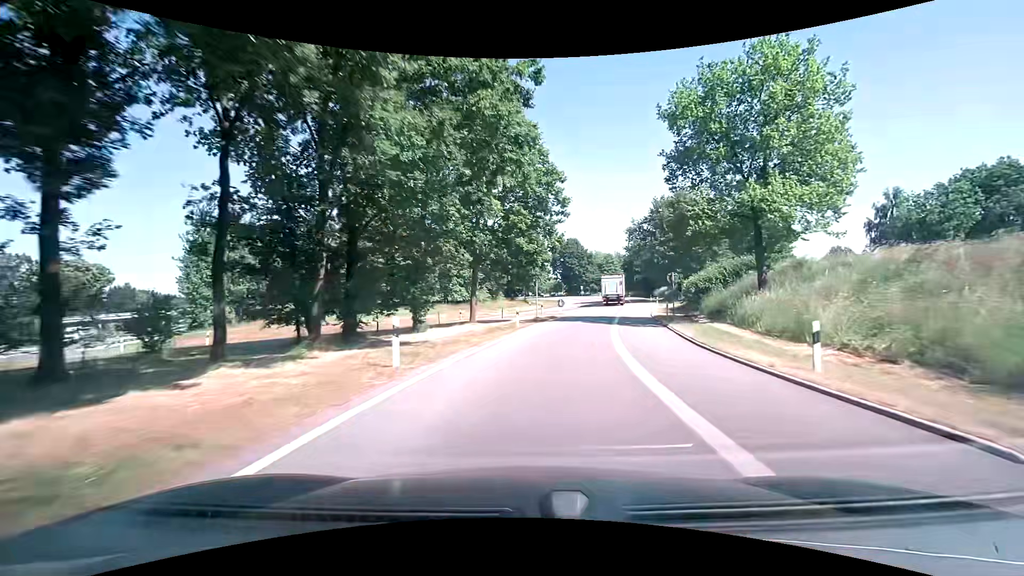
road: motorway_link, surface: asphalt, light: Day
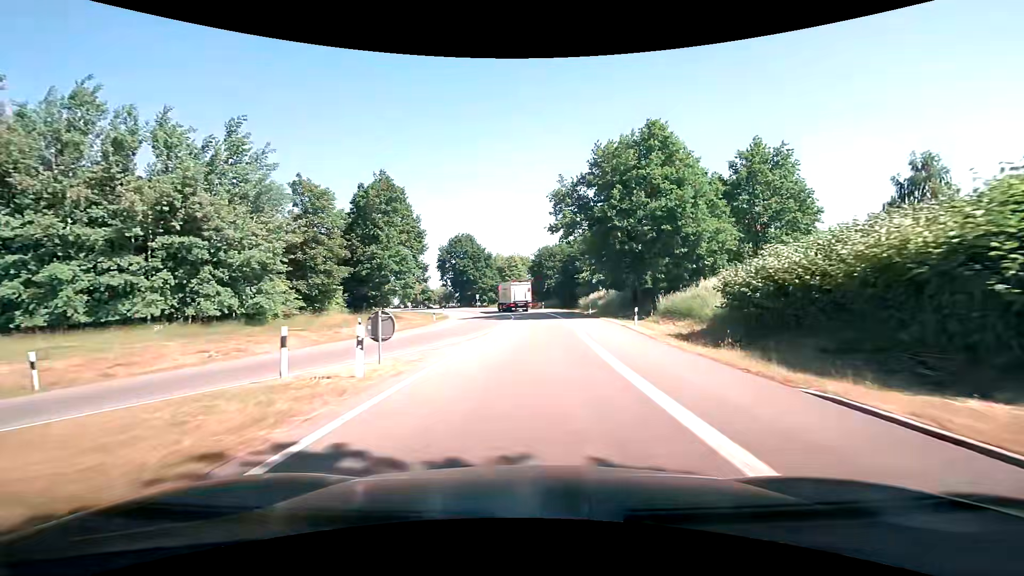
(+3.8, +34.3) m; +11°
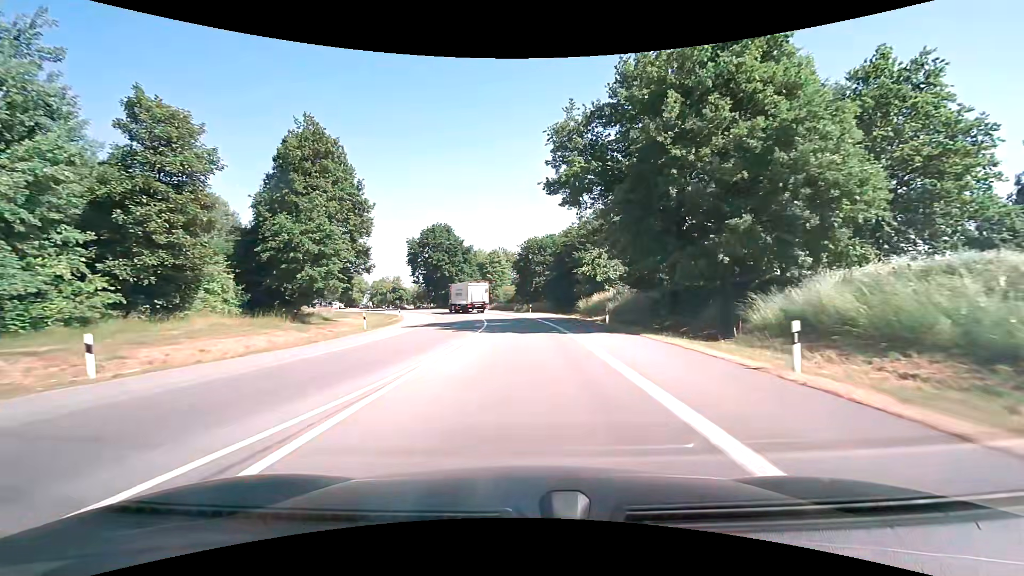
(+0.4, +17.3) m; +2°
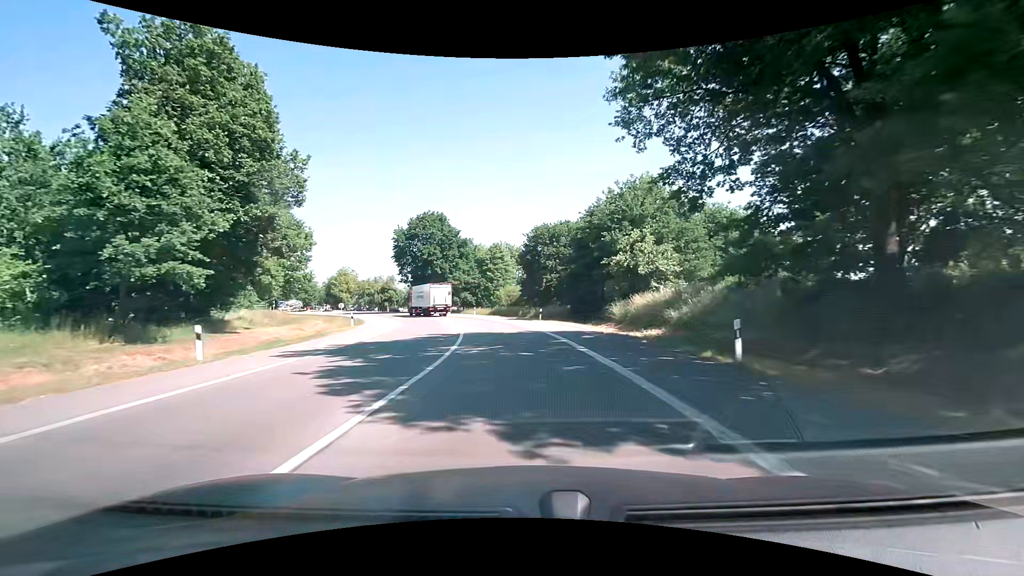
(0.0, +17.1) m; 0°
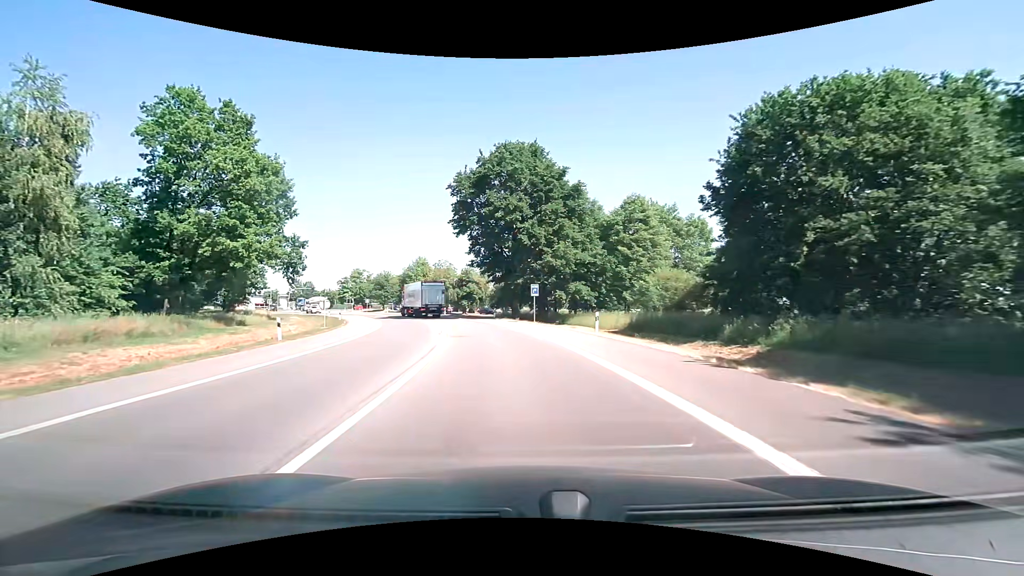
(-3.8, +41.2) m; -13°
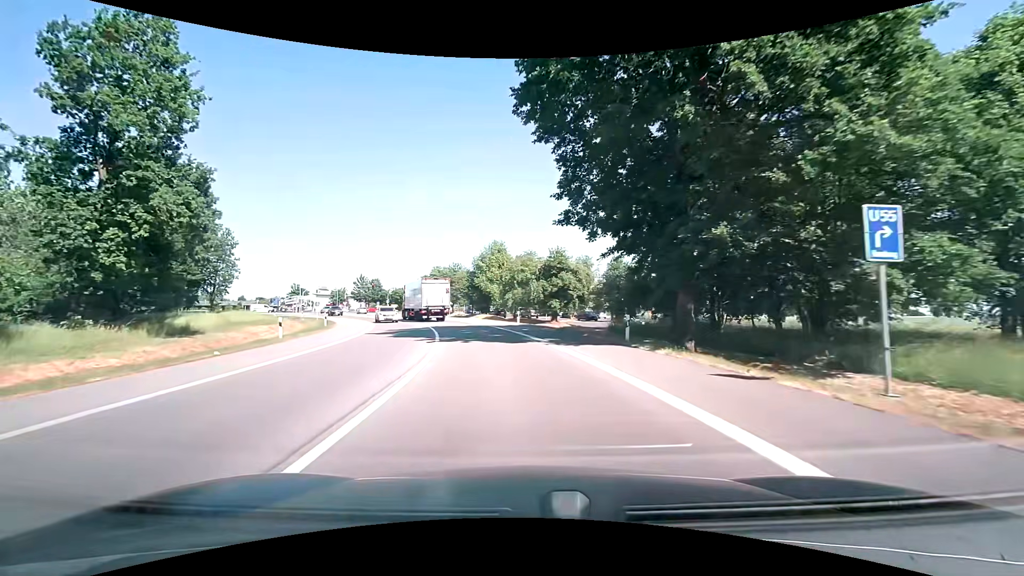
(-3.3, +31.4) m; -11°
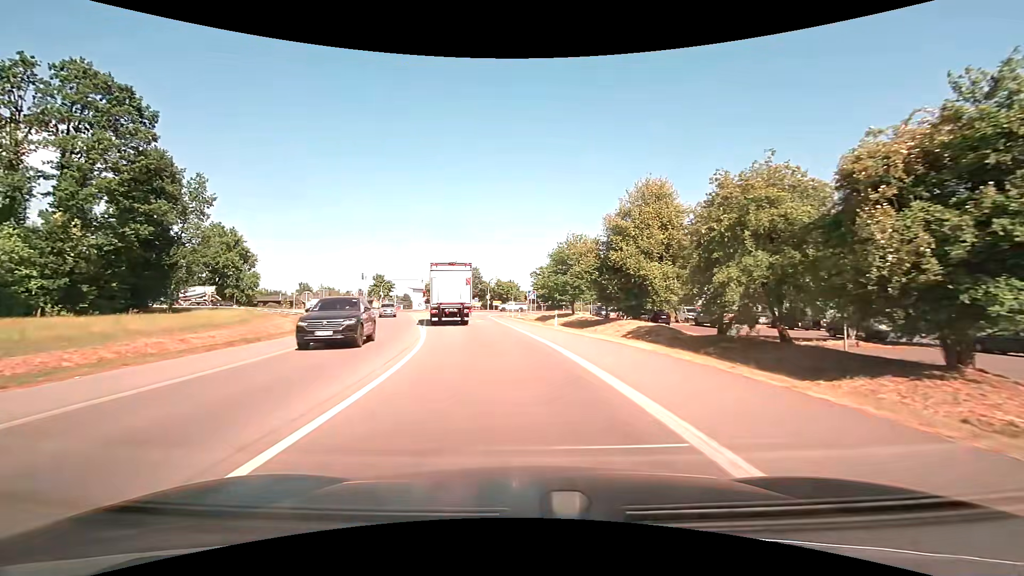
(-4.4, +36.3) m; -15°
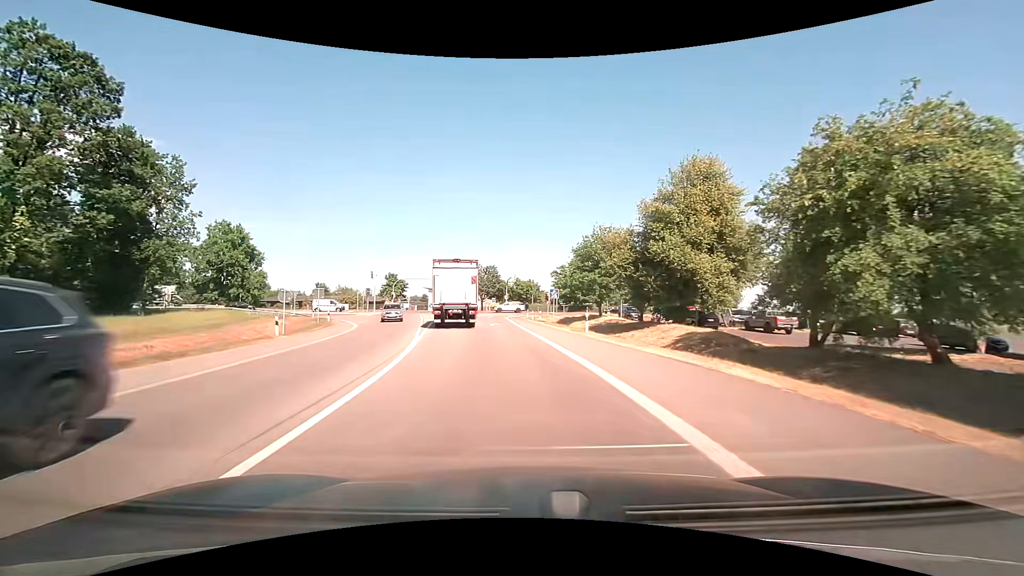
(-0.1, +6.3) m; -2°
